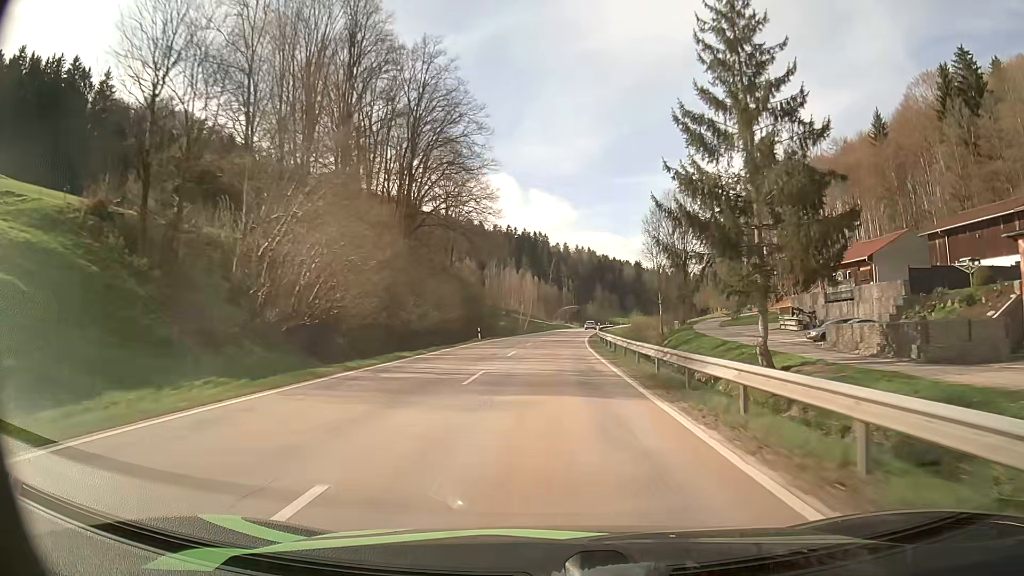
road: secondary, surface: asphalt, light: Day
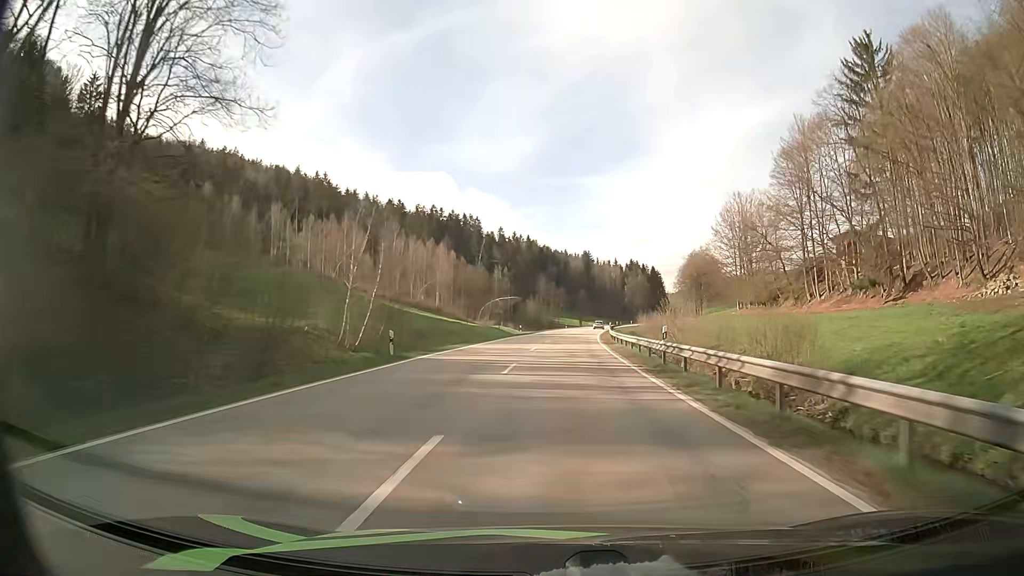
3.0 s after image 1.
(+2.3, +76.9) m; +5°
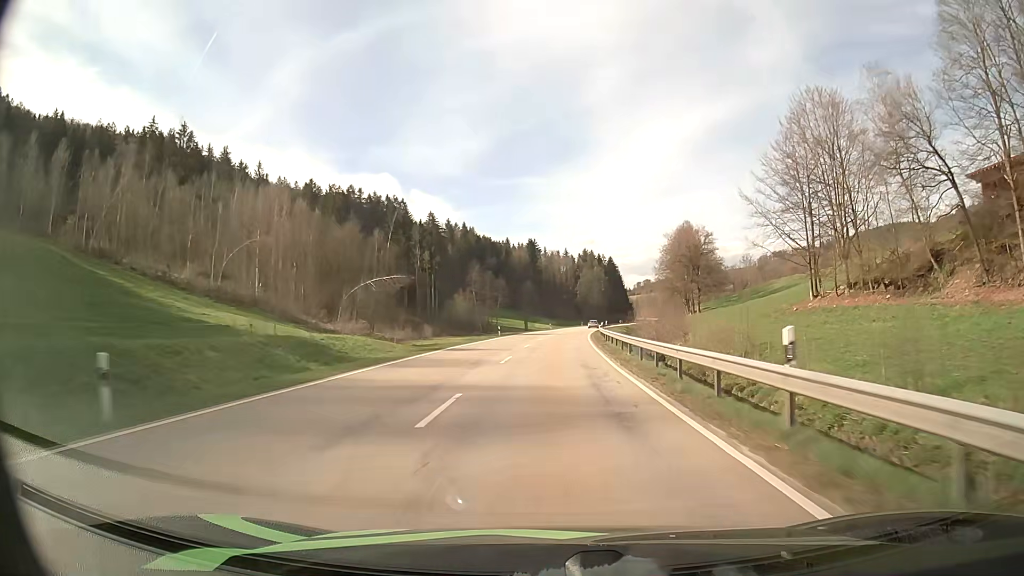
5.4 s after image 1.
(+2.9, +61.7) m; +5°
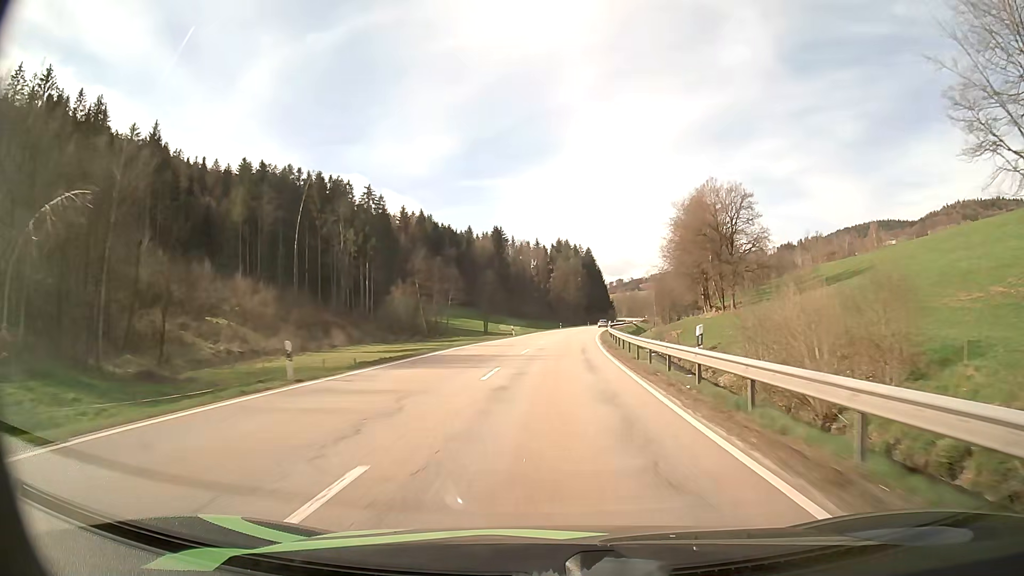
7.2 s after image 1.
(+1.1, +46.3) m; +2°
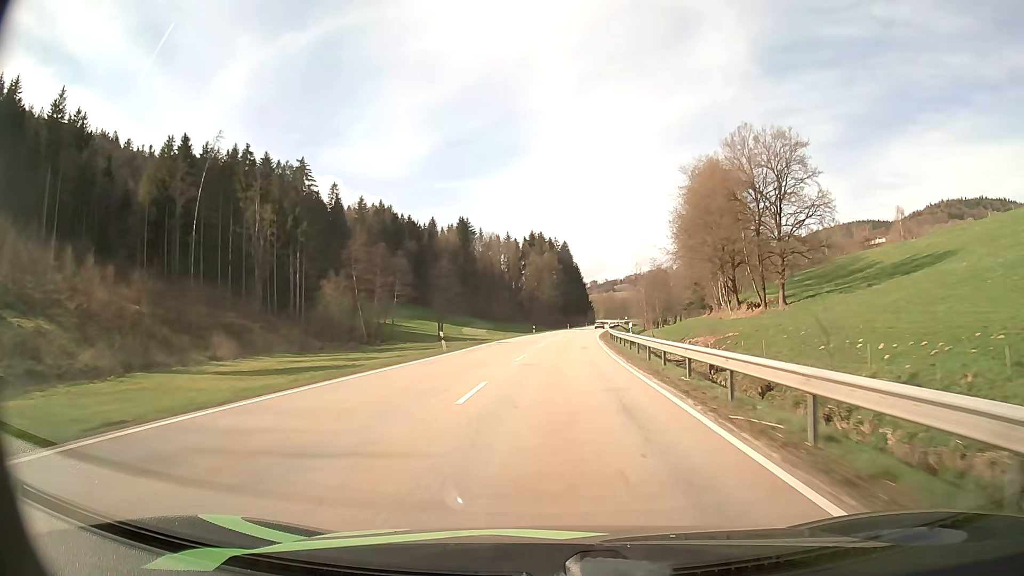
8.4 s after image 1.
(+0.6, +30.8) m; +2°
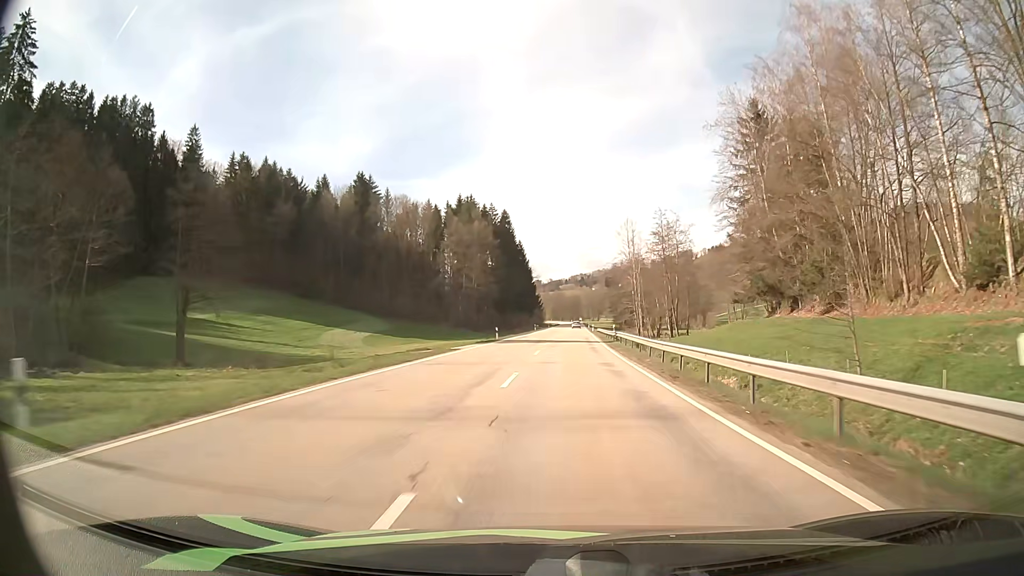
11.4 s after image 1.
(+3.3, +76.4) m; +5°
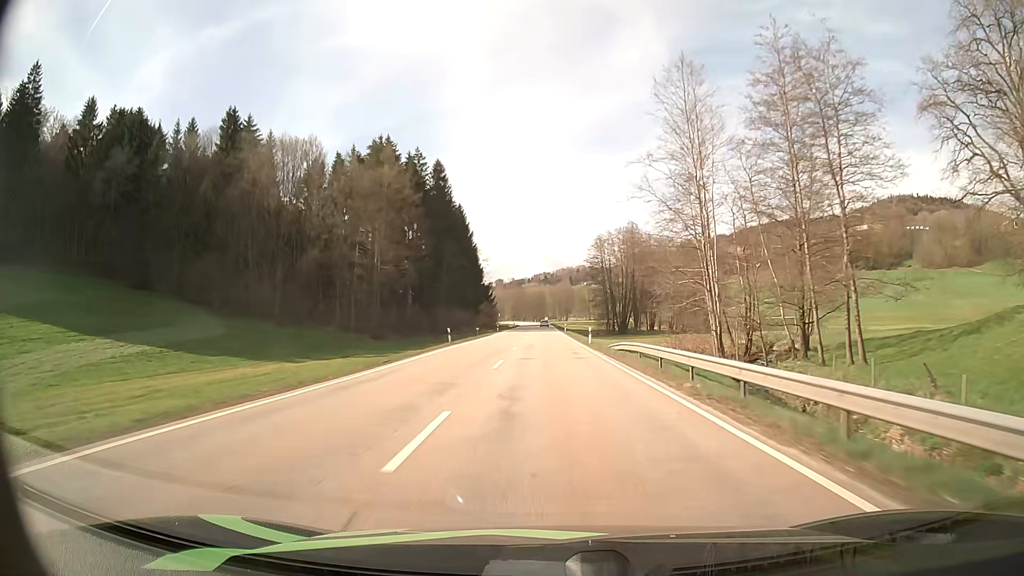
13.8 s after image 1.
(+2.2, +61.1) m; +3°
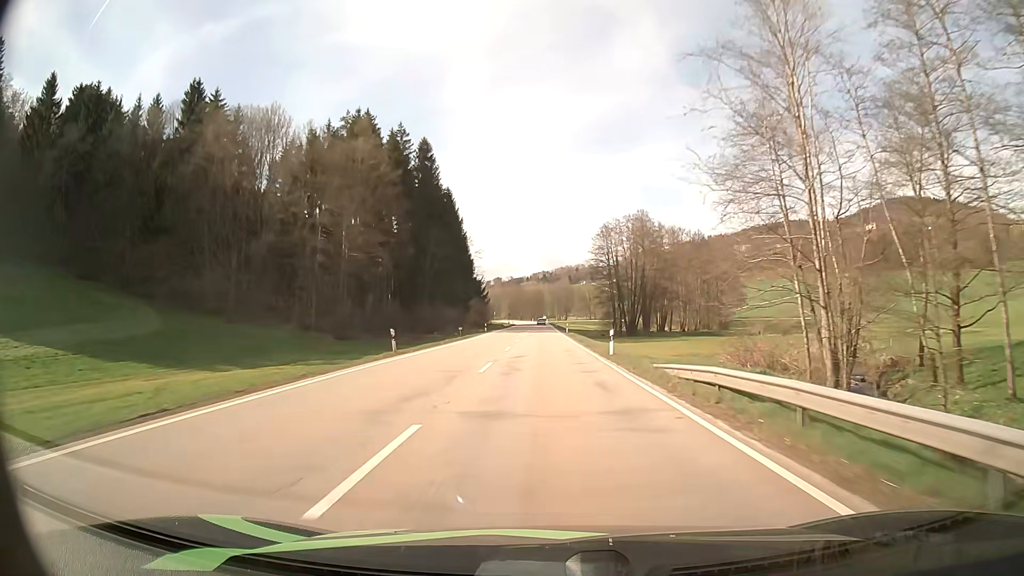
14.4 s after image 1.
(0.0, +15.3) m; 0°
(0, +10) (0, +20) (0, +30) (0, +40) (-1, +50) (-1, +60) (-1, +70) (-1, +80) (-1, +90) (-1, +100) m
